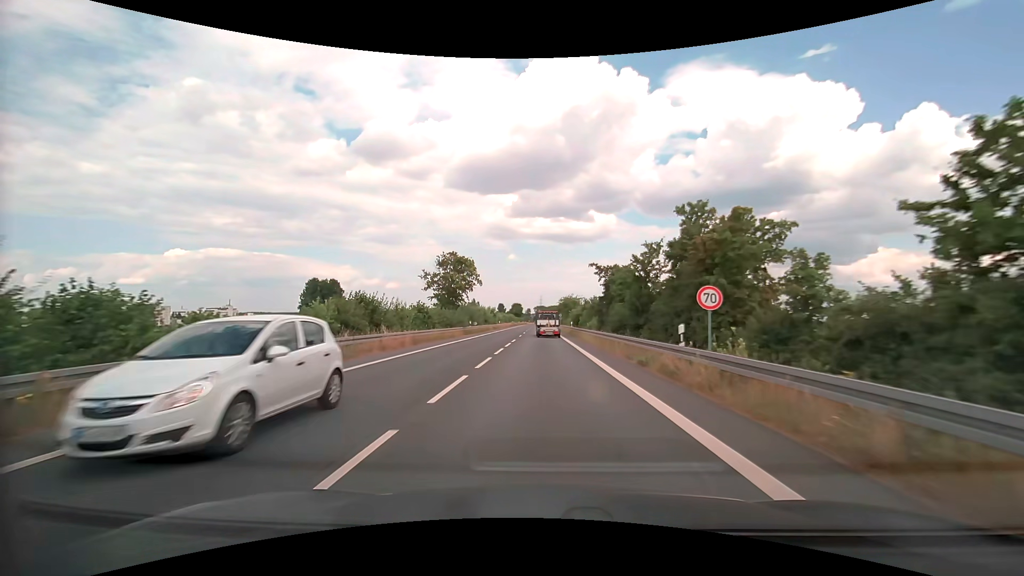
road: secondary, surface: asphalt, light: Day
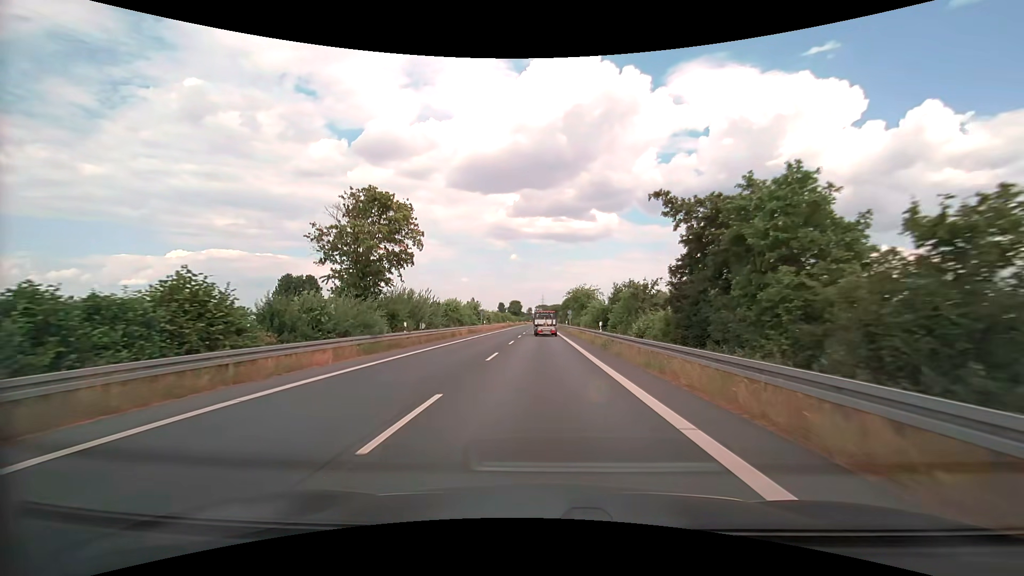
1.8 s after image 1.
(0.0, +27.2) m; 0°
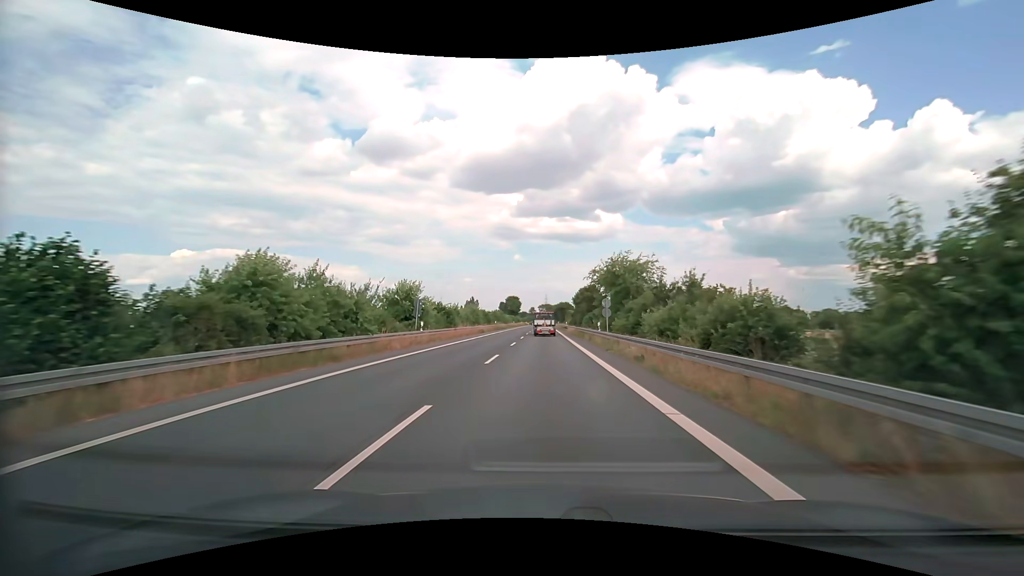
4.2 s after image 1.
(-0.2, +37.3) m; 0°
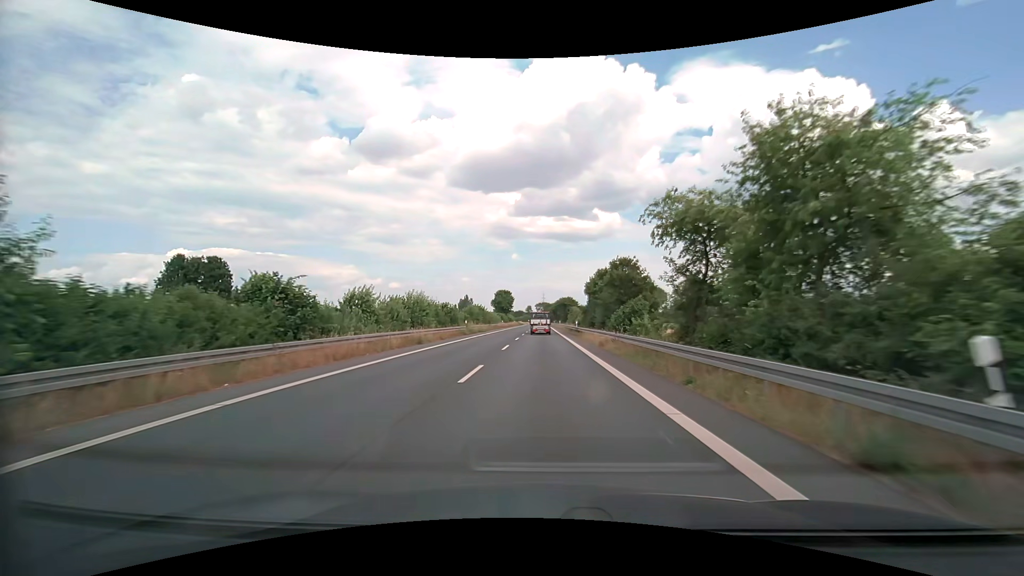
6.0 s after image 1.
(0.0, +28.8) m; 0°
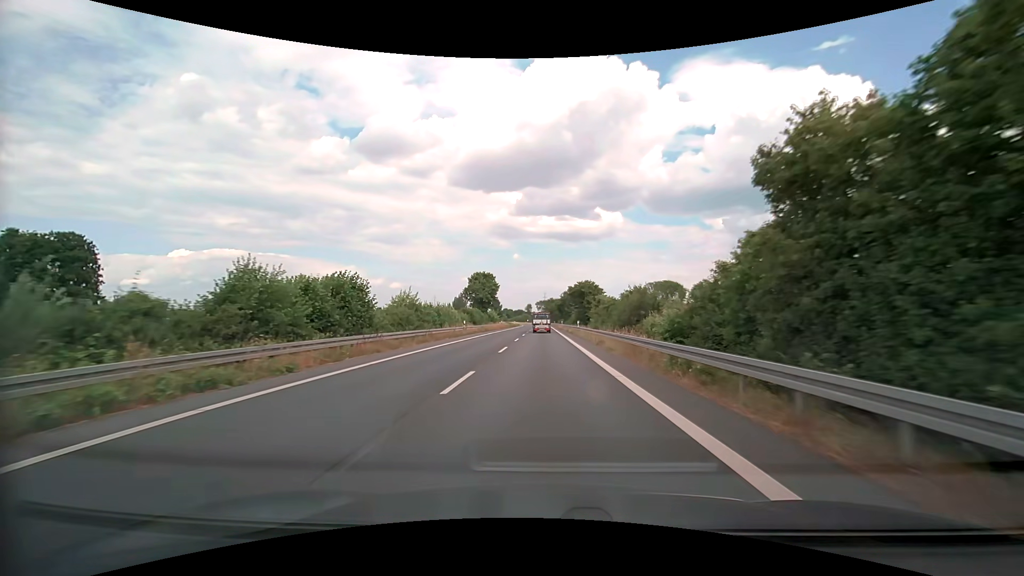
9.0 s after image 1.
(0.0, +49.4) m; 0°
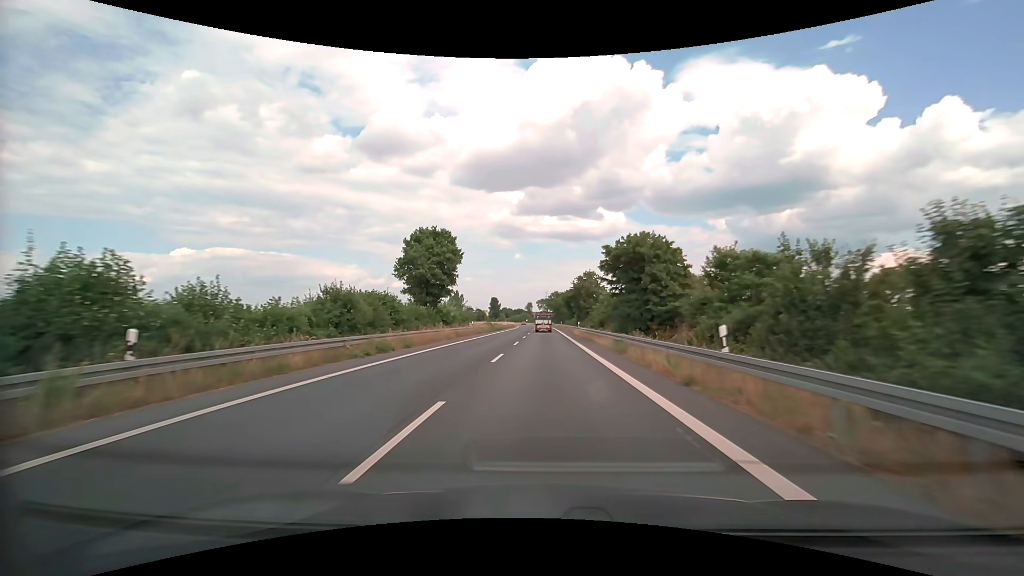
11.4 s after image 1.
(-0.1, +40.8) m; 0°
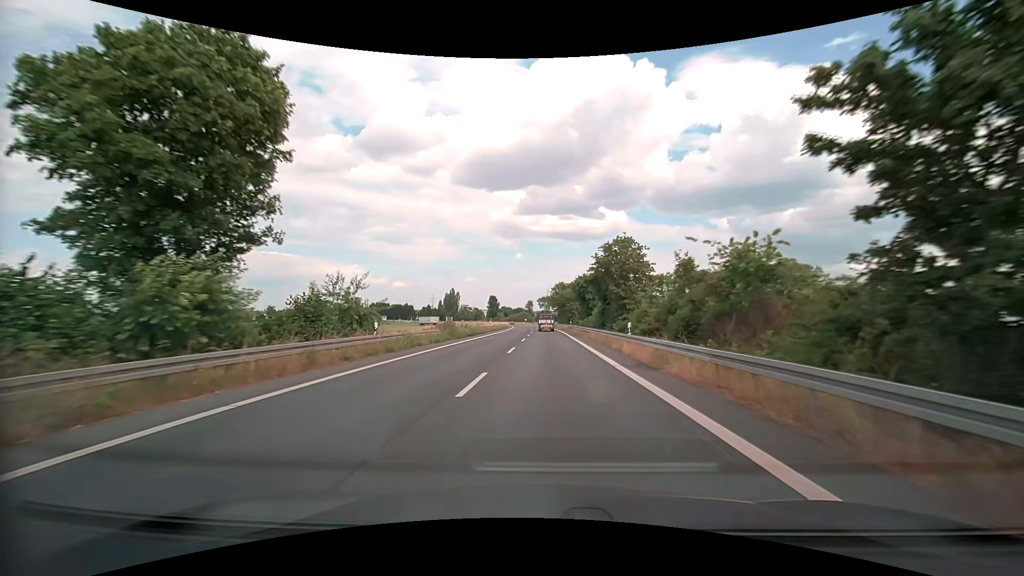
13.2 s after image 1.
(-0.1, +31.3) m; 0°
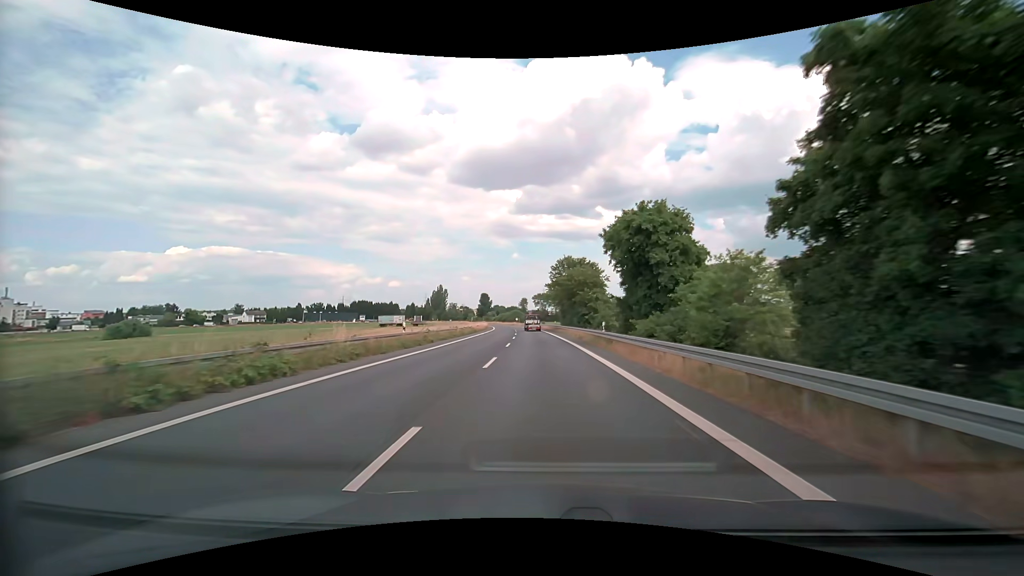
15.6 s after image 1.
(+0.3, +42.2) m; +1°
(0, +10) (0, +20) (0, +30) (0, +40) (-1, +50) (-1, +60) (-2, +70) (-2, +80) (-3, +90) (-4, +100) m
